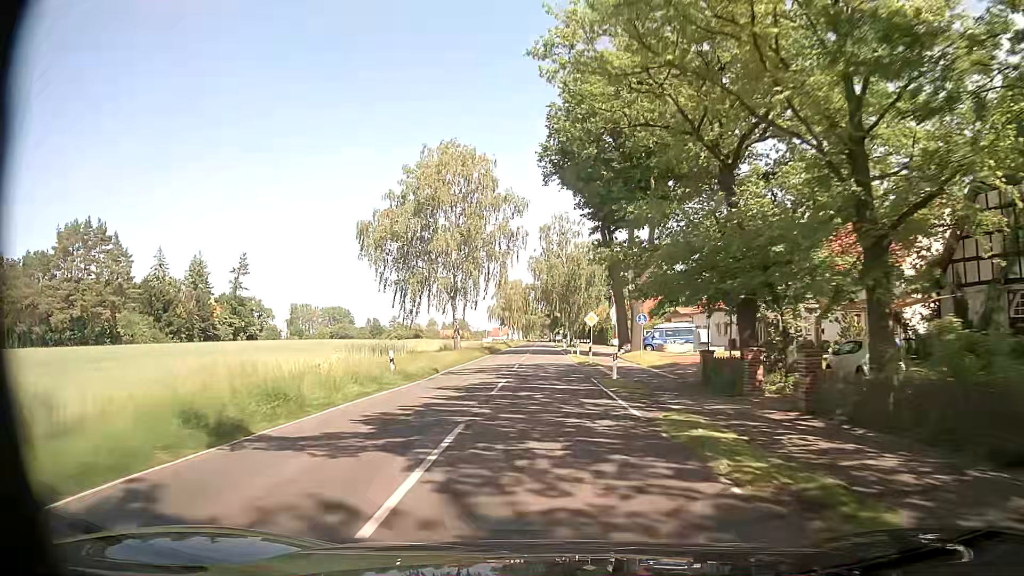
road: secondary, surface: asphalt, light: Day
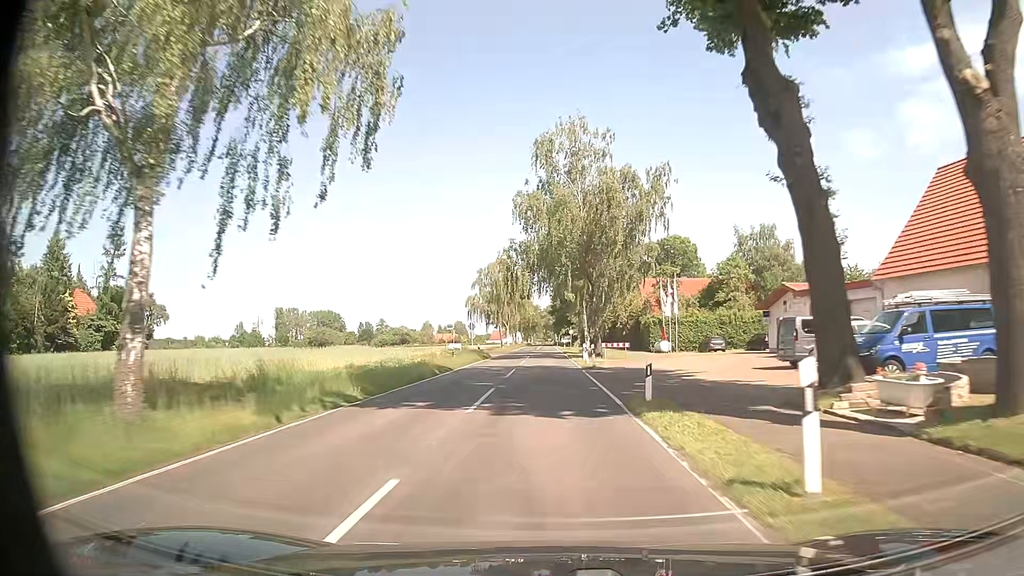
(+0.3, +39.8) m; 0°
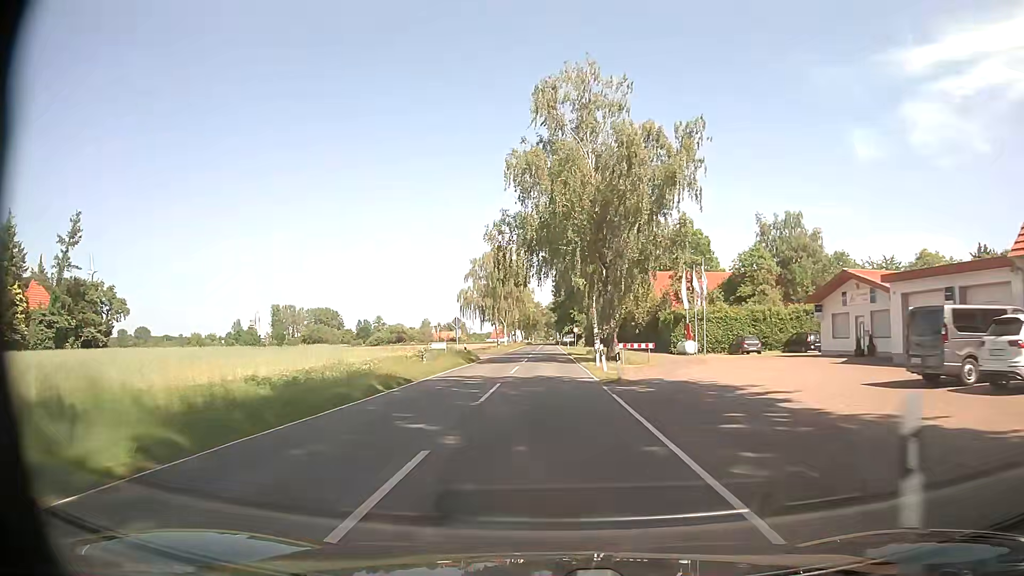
(0.0, +10.3) m; 0°
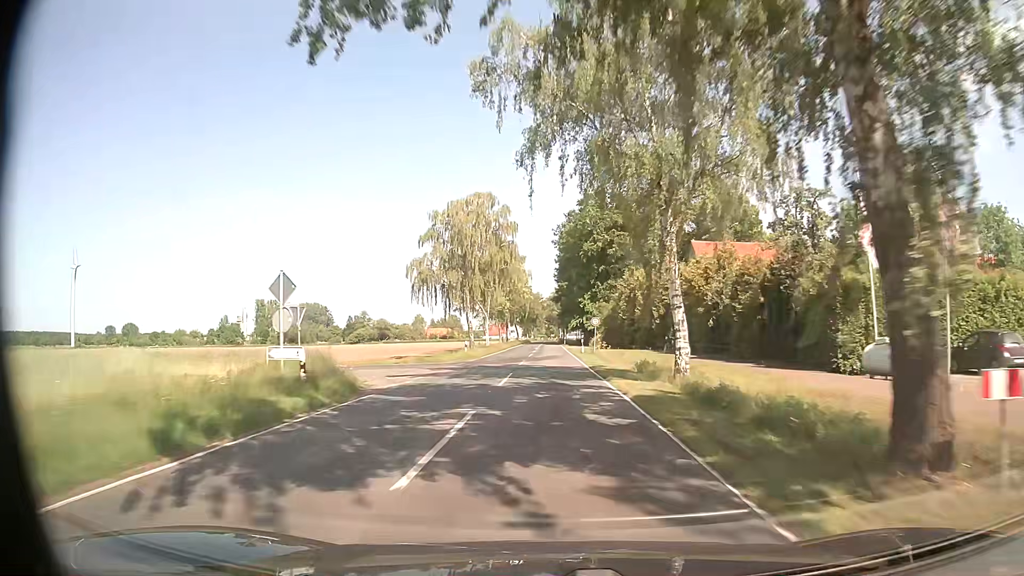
(-0.1, +31.7) m; 0°
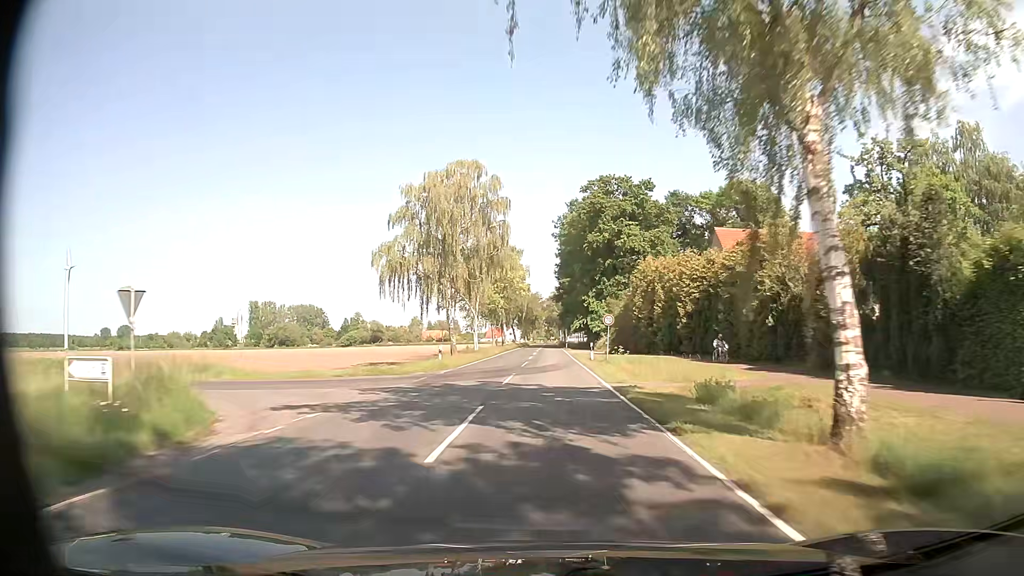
(0.0, +10.7) m; +1°
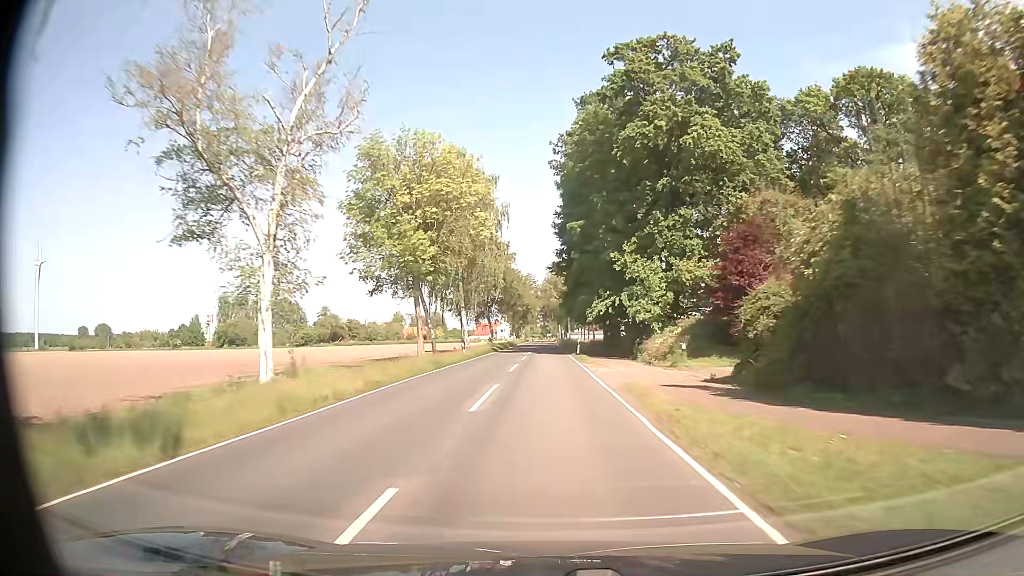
(-0.7, +43.0) m; -1°
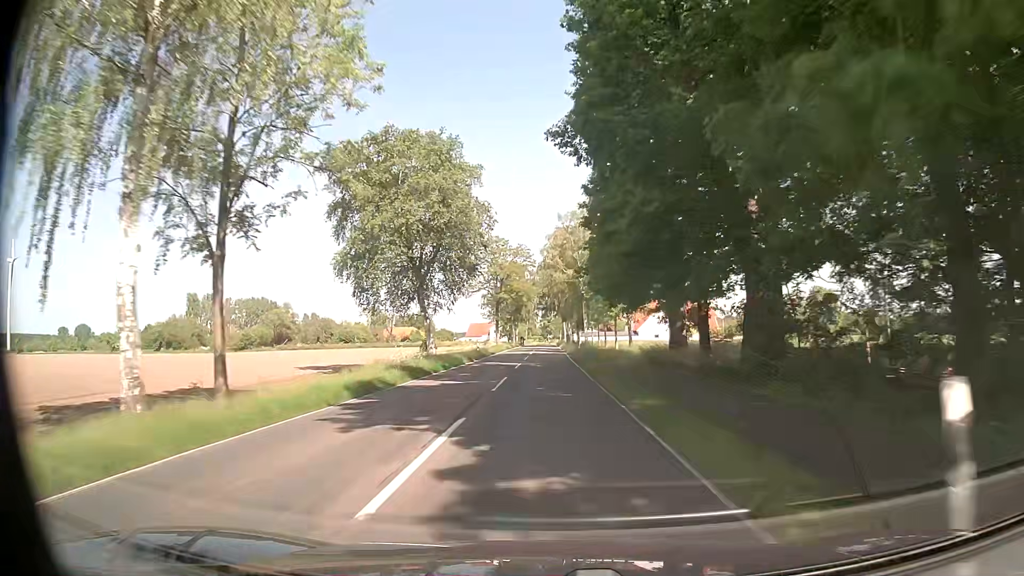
(-0.1, +43.2) m; -1°
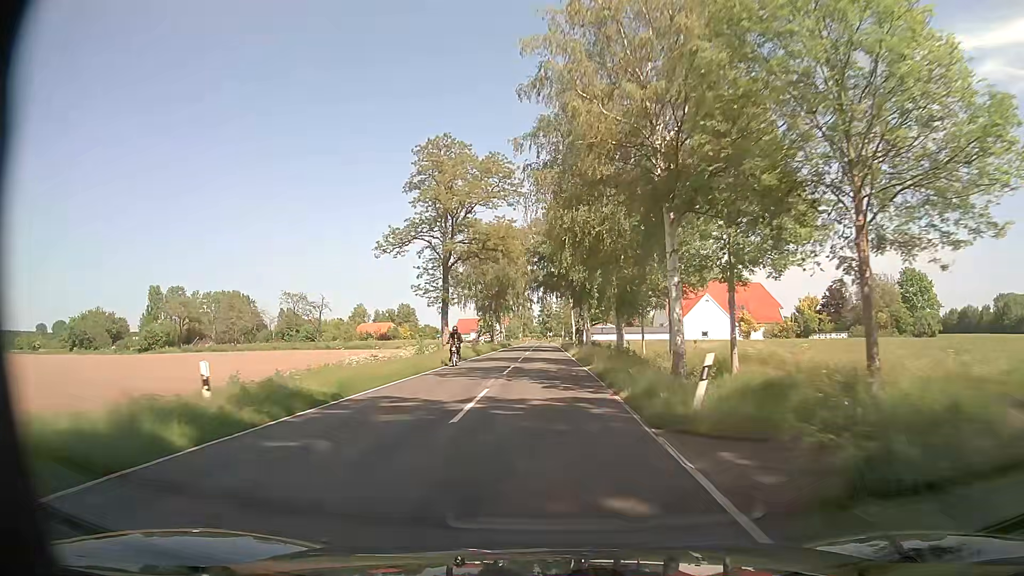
(+0.3, +43.0) m; +1°
(0, +10) (0, +20) (0, +30) (0, +40) (0, +50) (0, +60) (0, +70) (0, +80) (0, +90) (0, +100) m
